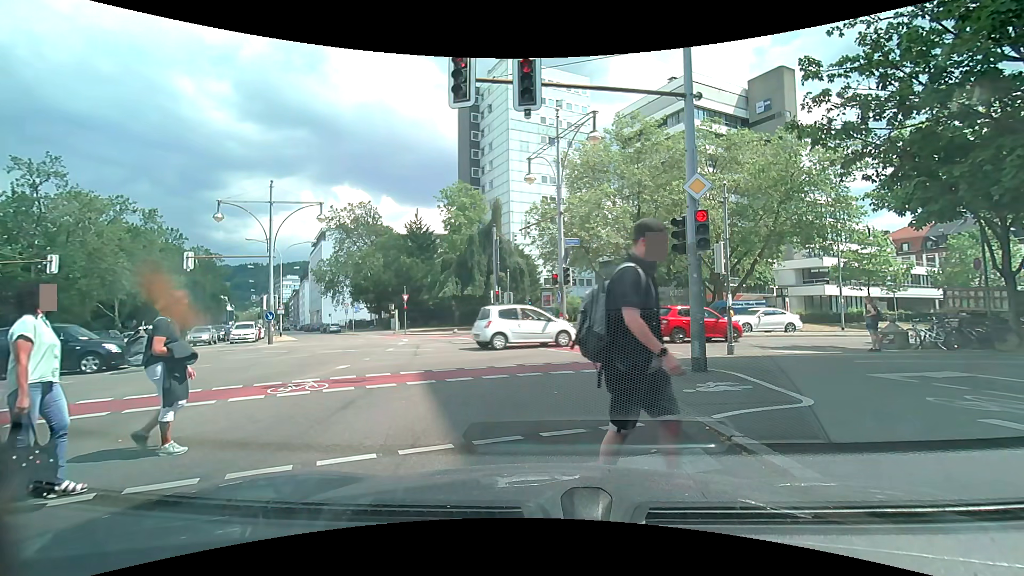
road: secondary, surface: asphalt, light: Day
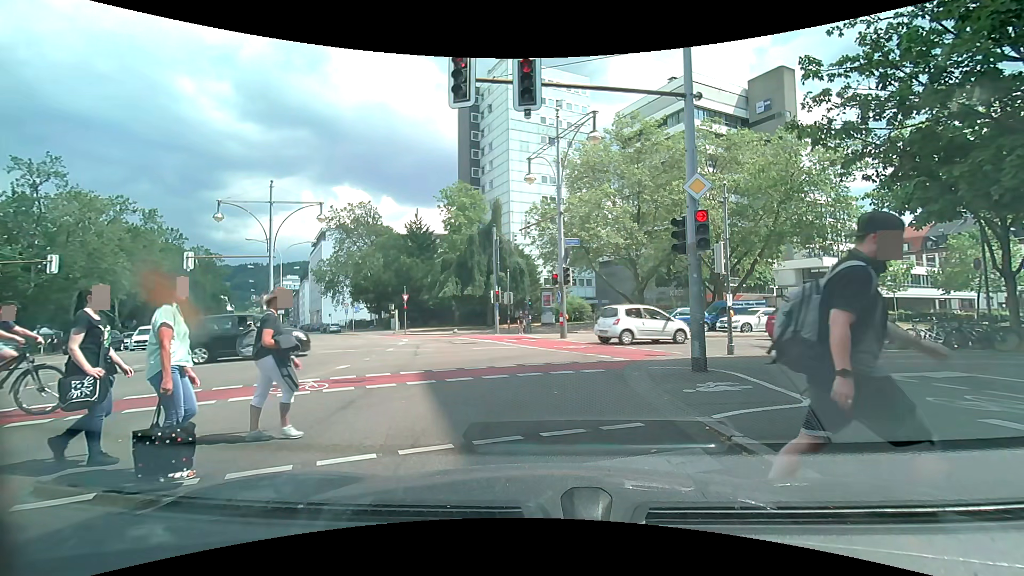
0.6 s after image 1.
(0.0, 0.0) m; 0°
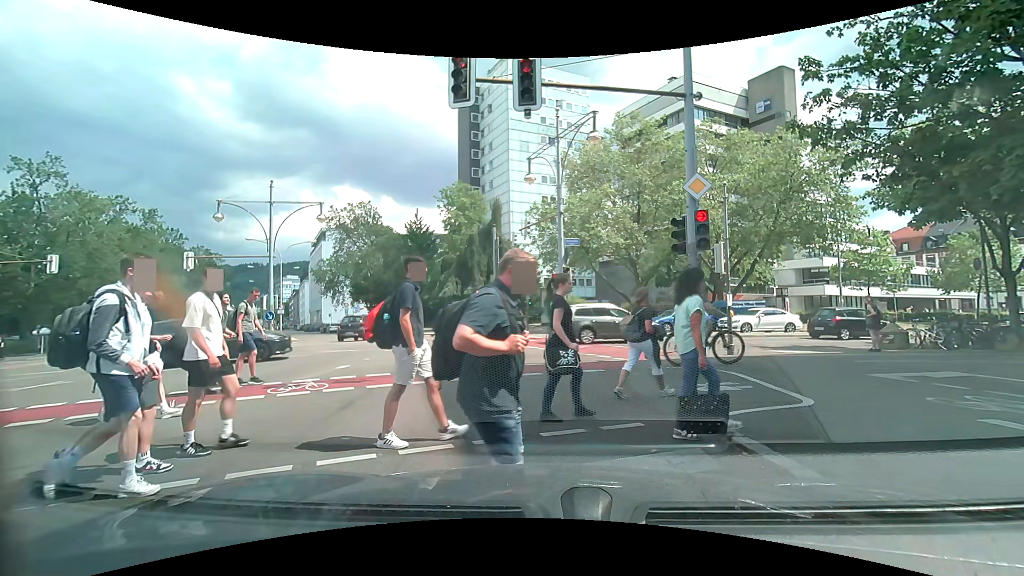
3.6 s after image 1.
(0.0, 0.0) m; 0°
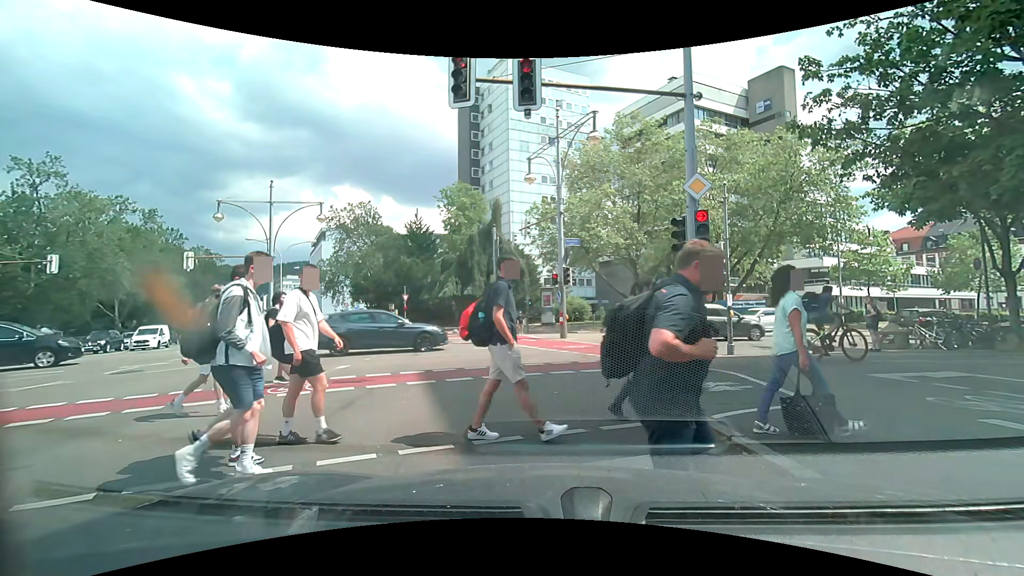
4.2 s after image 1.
(0.0, 0.0) m; 0°
(-1, +10) (+3, +19) (+12, +24) (+21, +27) (+30, +31) (+39, +35) (+49, +38) (+58, +42) (+67, +46) (+77, +49) m
